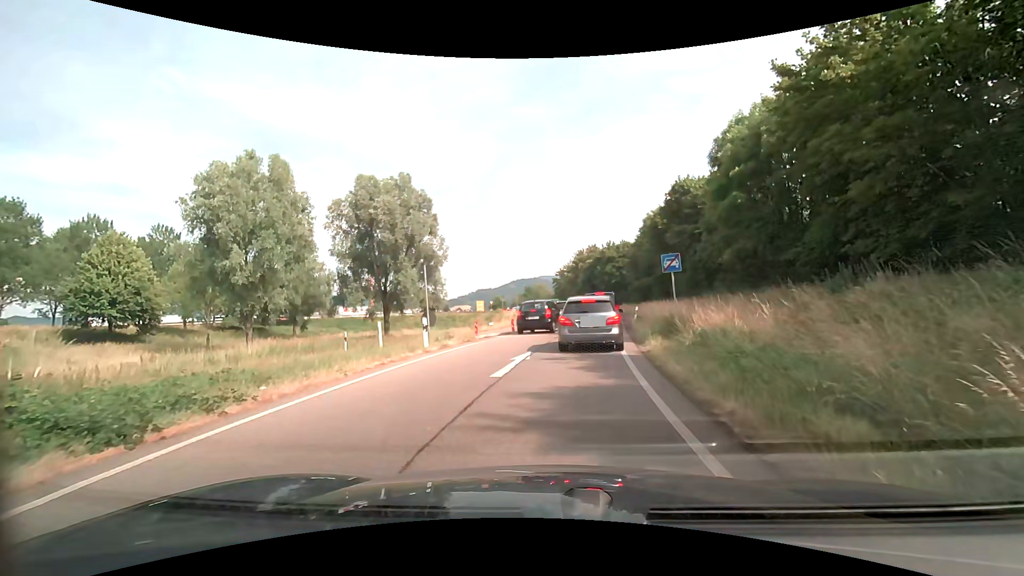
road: trunk_link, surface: asphalt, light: Day
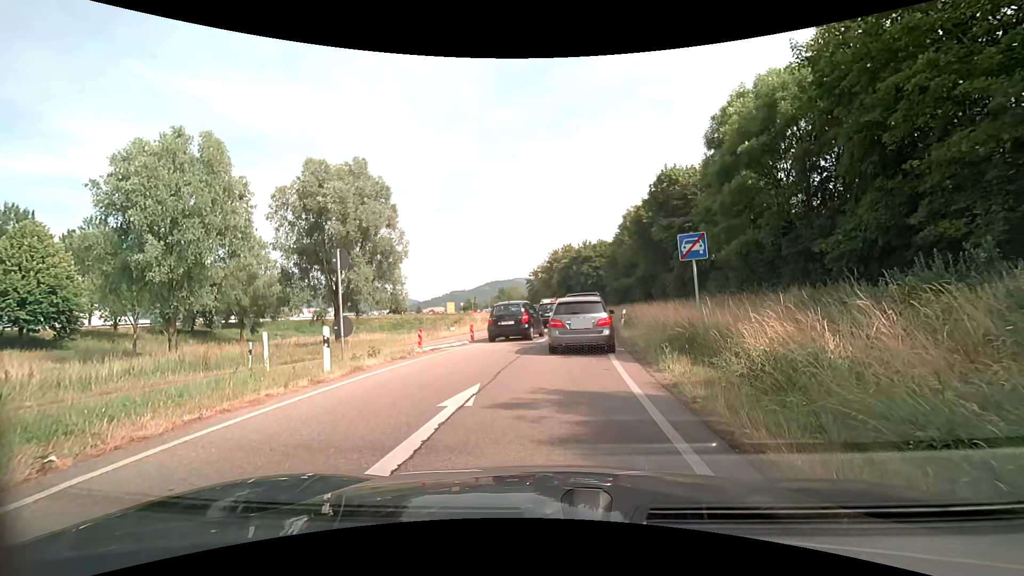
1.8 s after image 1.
(+0.1, +5.4) m; +2°
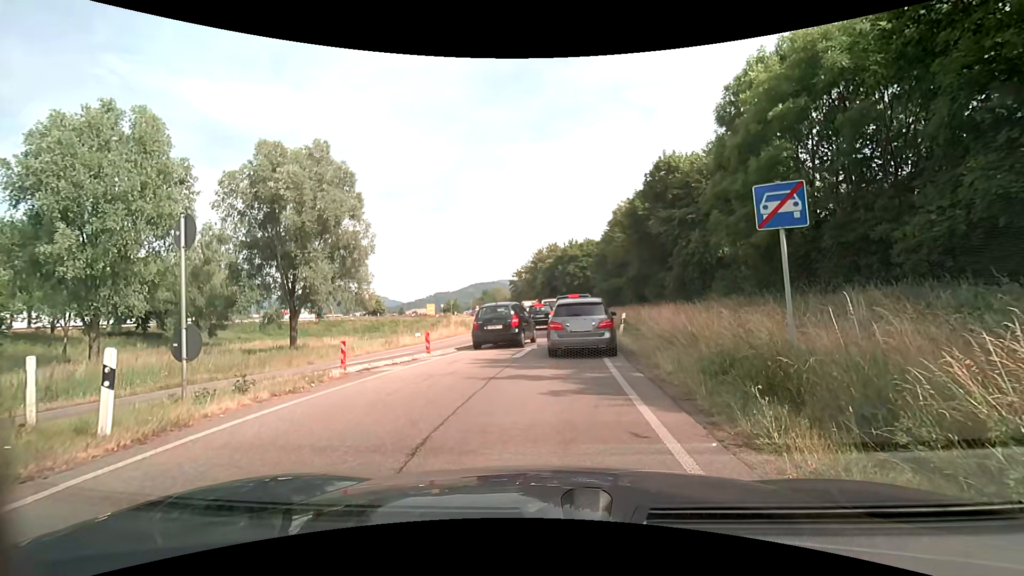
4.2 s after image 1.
(+0.1, +5.0) m; +3°
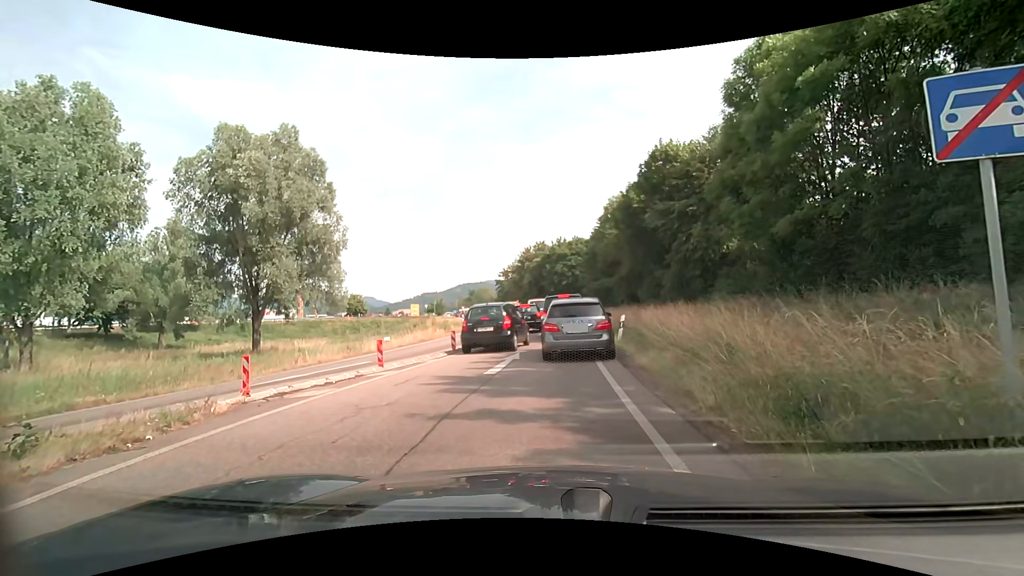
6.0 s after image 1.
(0.0, +3.2) m; +1°
